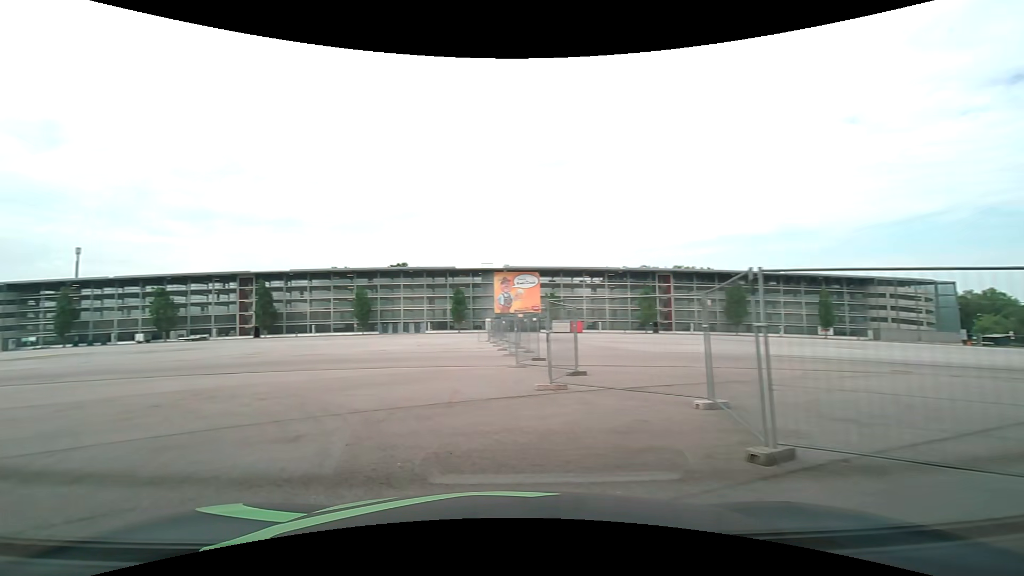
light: Day
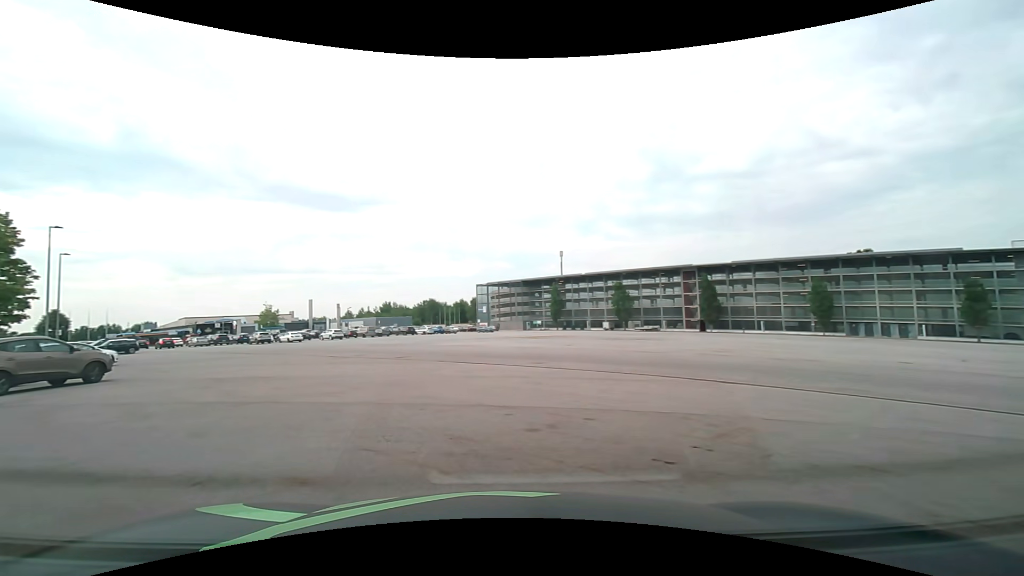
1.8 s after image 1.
(-3.1, +6.5) m; -48°
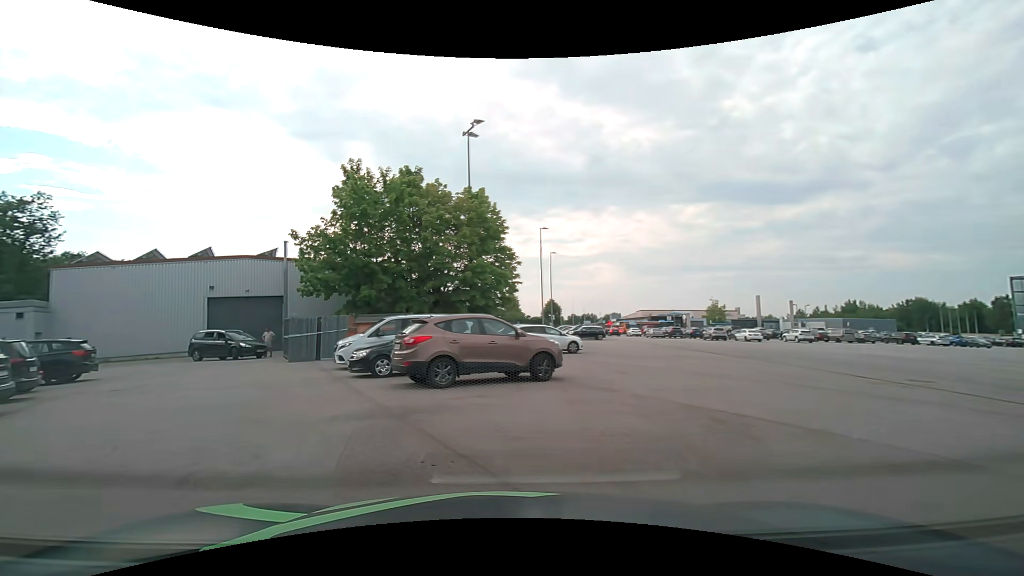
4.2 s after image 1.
(-3.8, +8.7) m; -47°
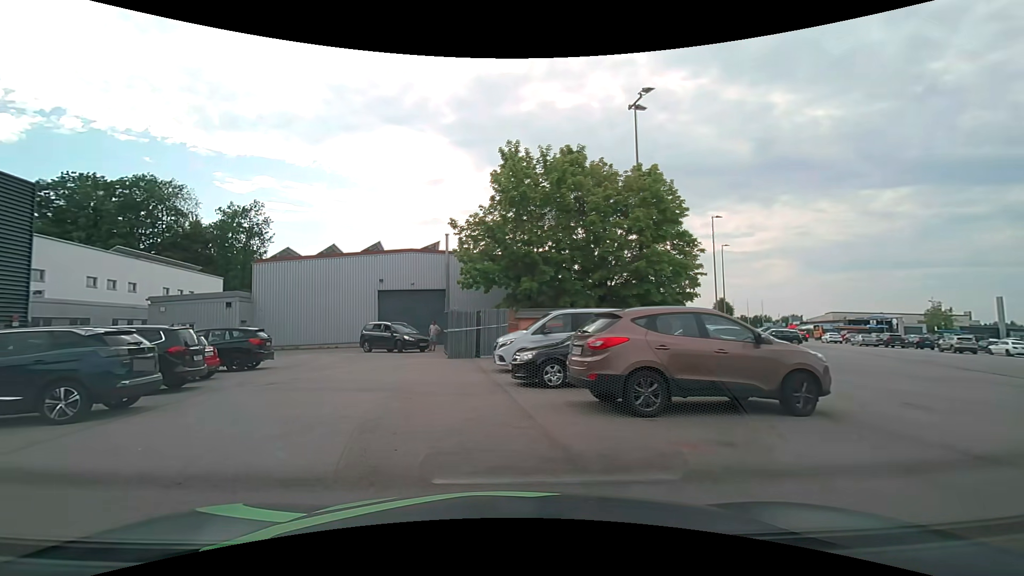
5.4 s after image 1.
(-0.6, +3.6) m; -20°
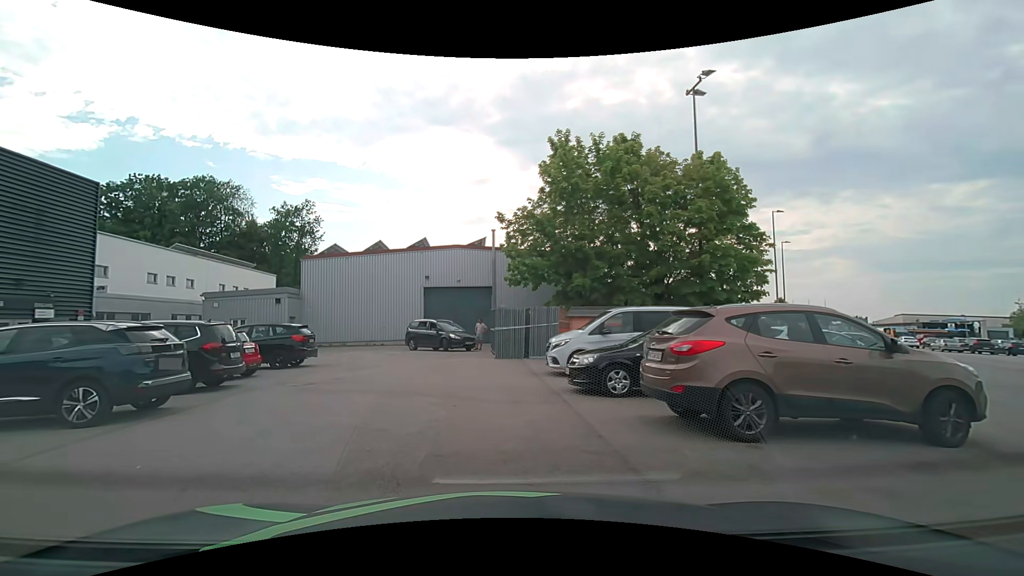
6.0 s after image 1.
(0.0, +1.3) m; -5°
